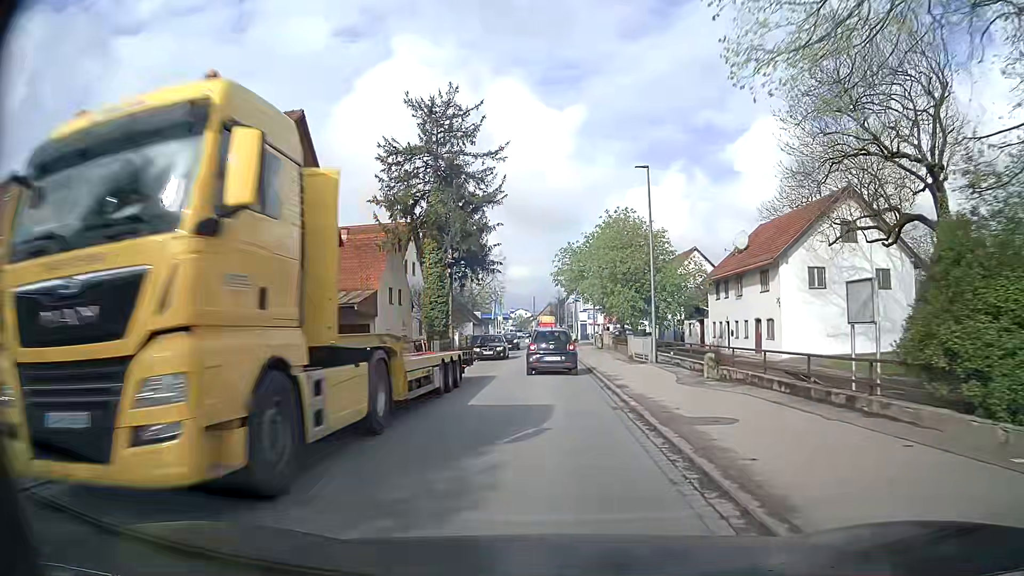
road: secondary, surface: asphalt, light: Day
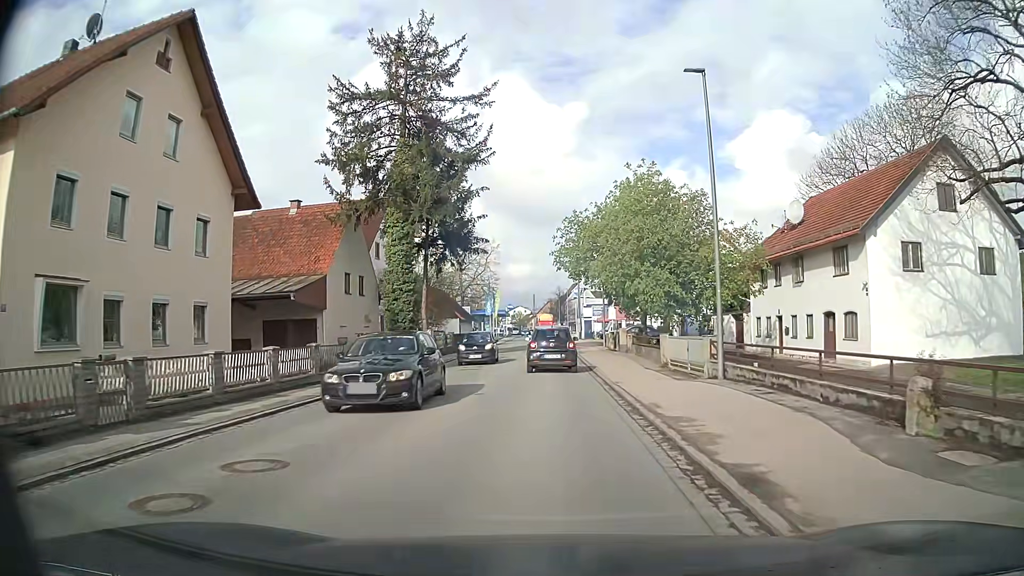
(+0.1, +10.8) m; 0°
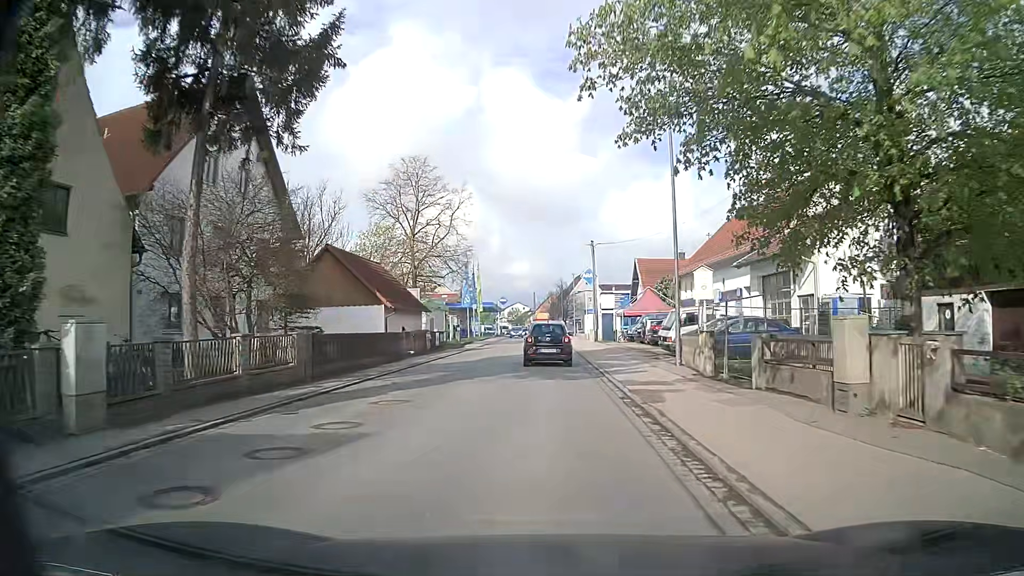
(-0.1, +27.9) m; 0°
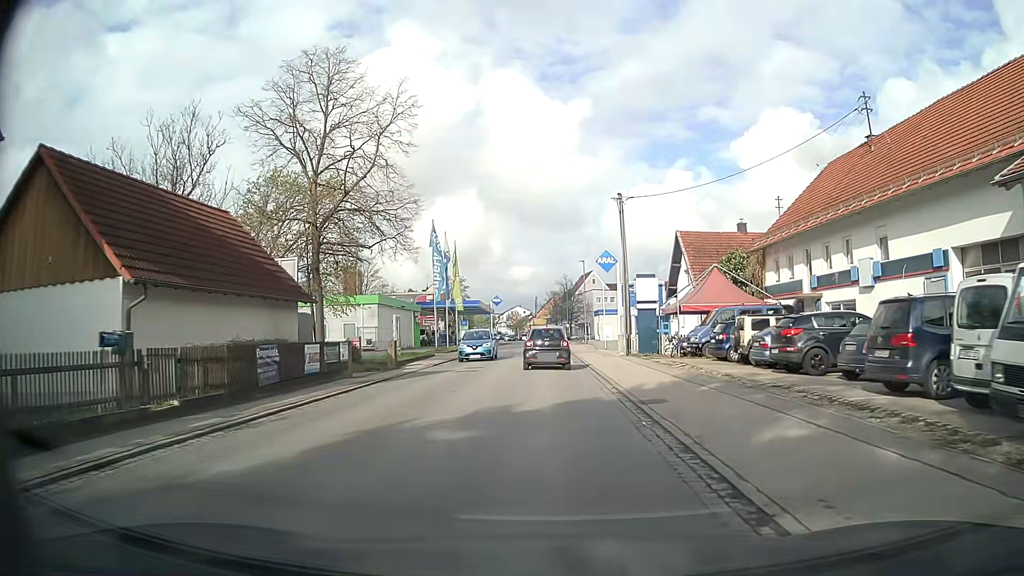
(-0.2, +21.7) m; -1°
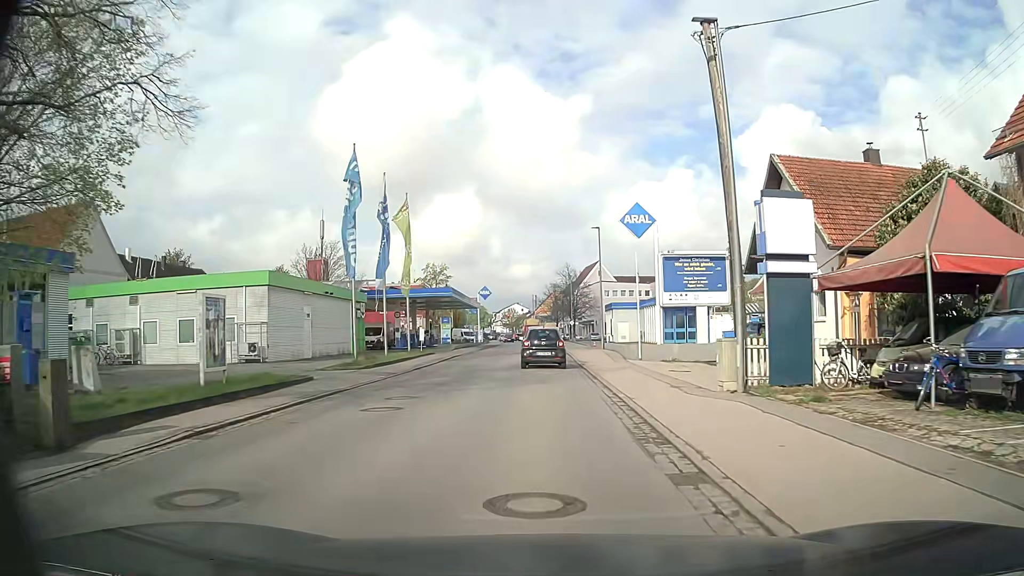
(+0.1, +21.0) m; 0°
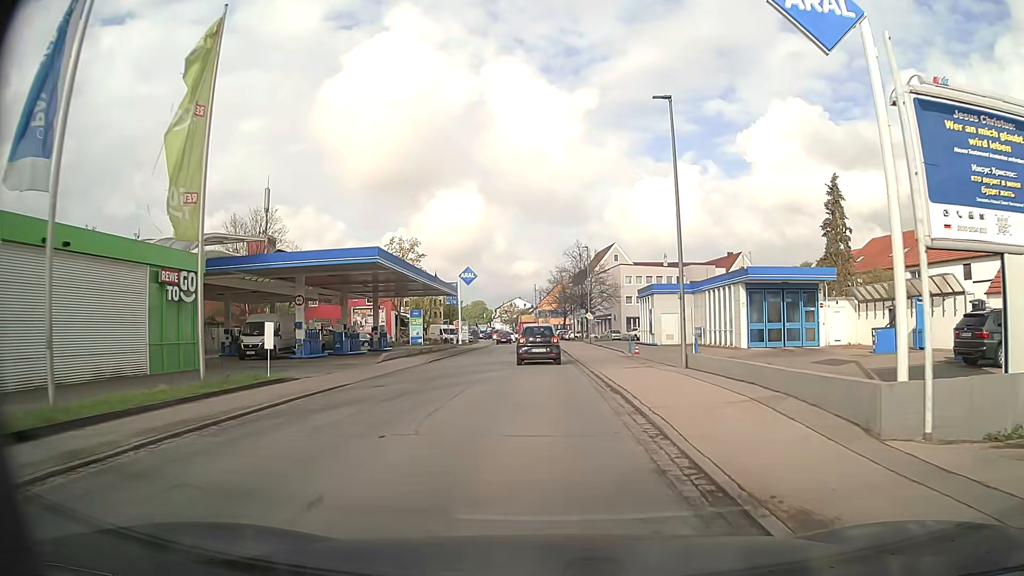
(-0.2, +25.6) m; 0°
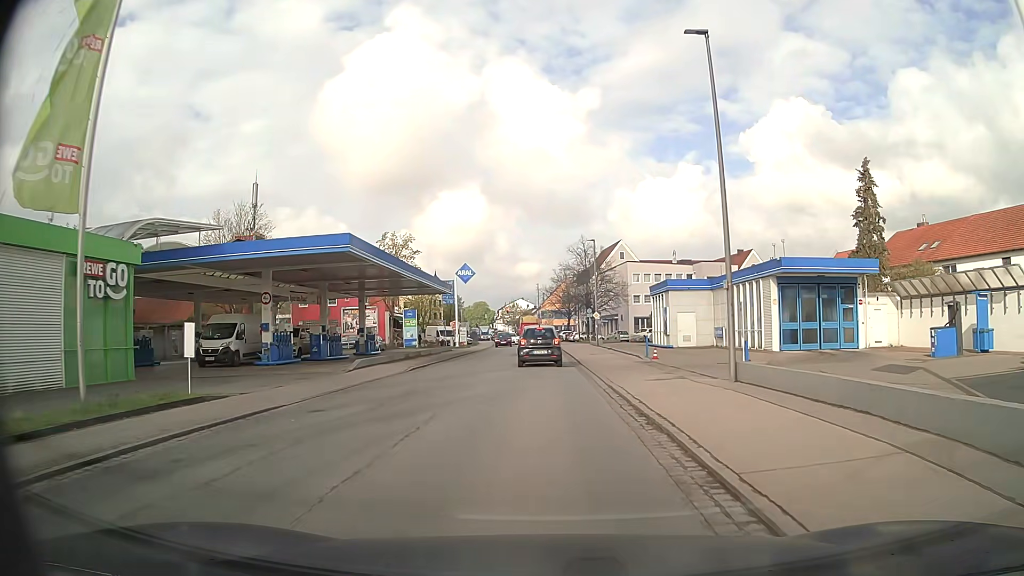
(0.0, +4.9) m; 0°
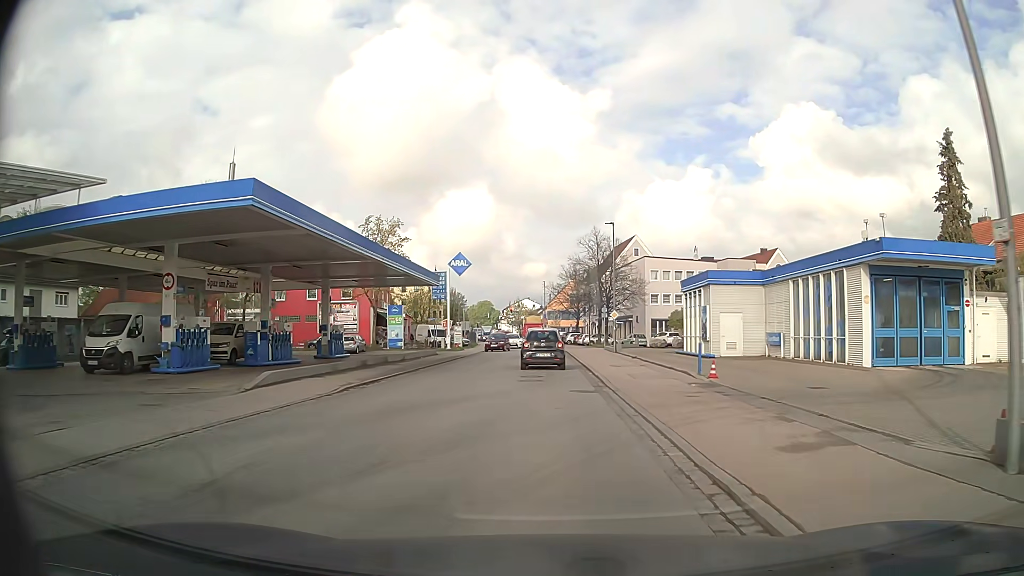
(-0.2, +9.4) m; -1°
(0, +10) (0, +20) (0, +30) (0, +40) (0, +50) (-1, +60) (-1, +70) (-2, +80) (-3, +90) (-4, +100) m
